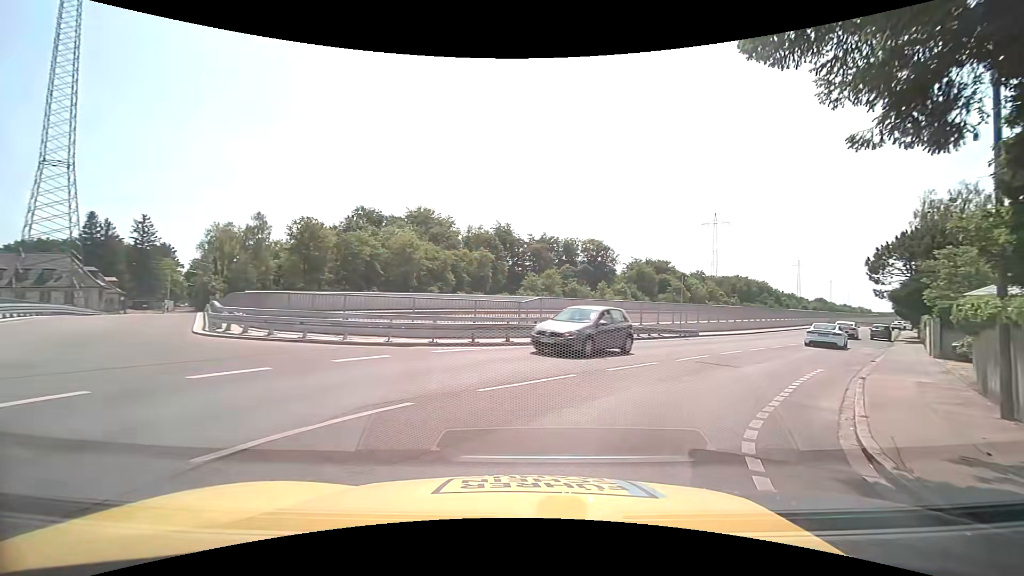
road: residential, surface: asphalt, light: Day
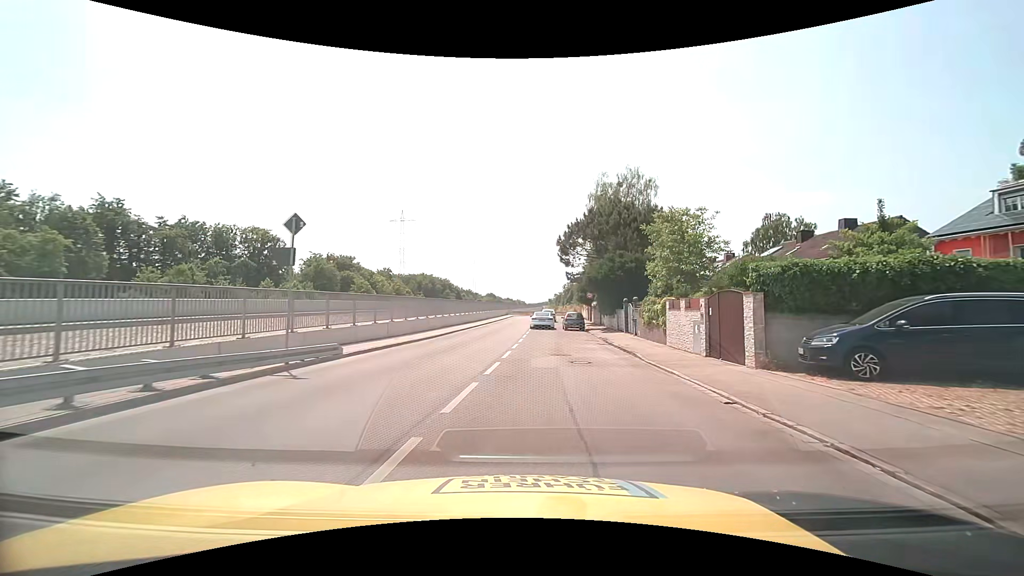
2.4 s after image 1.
(+6.3, +16.7) m; +36°
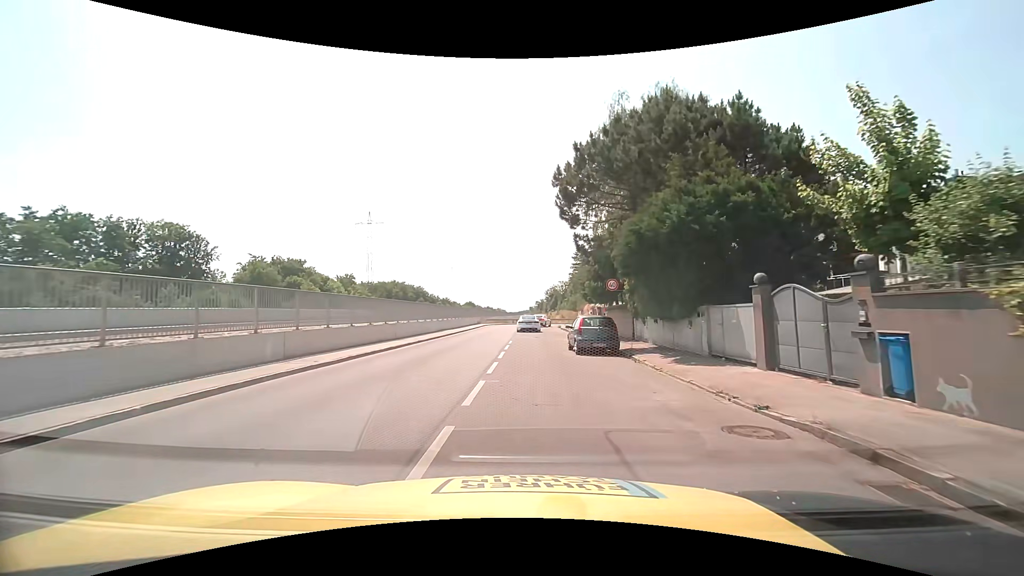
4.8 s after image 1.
(+0.5, +21.7) m; +1°
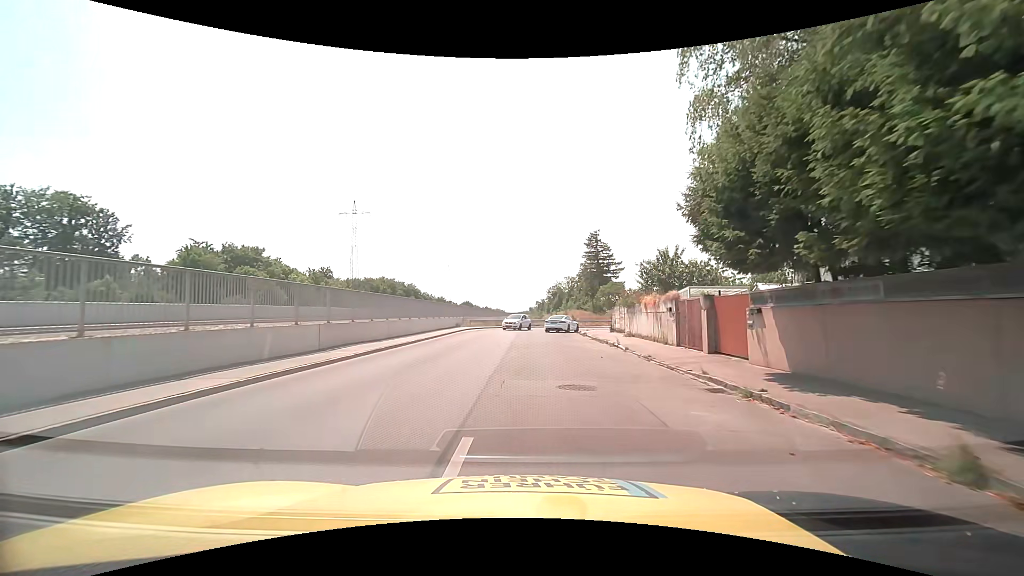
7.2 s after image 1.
(+0.2, +23.5) m; 0°
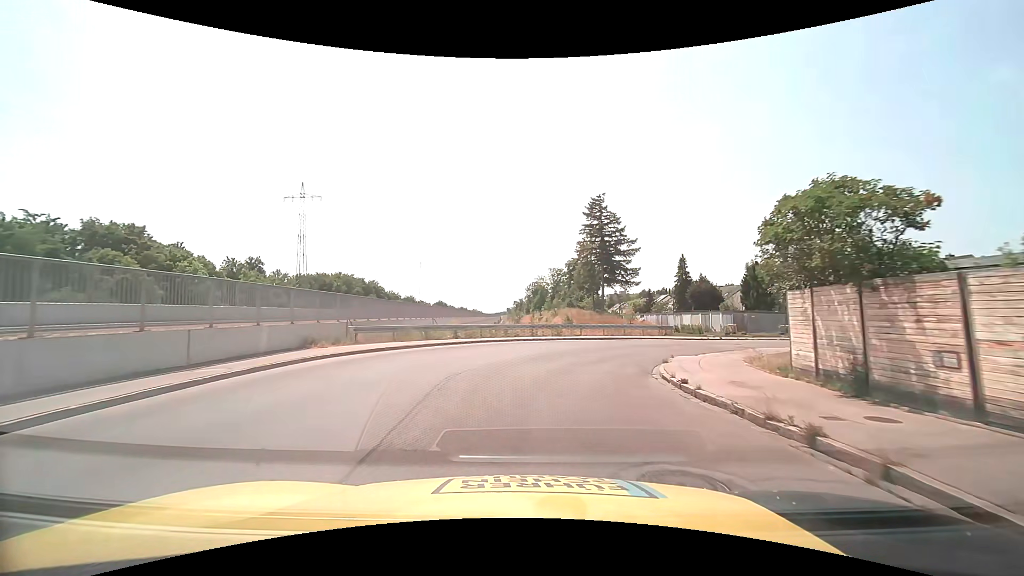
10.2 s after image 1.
(+0.9, +29.7) m; +2°
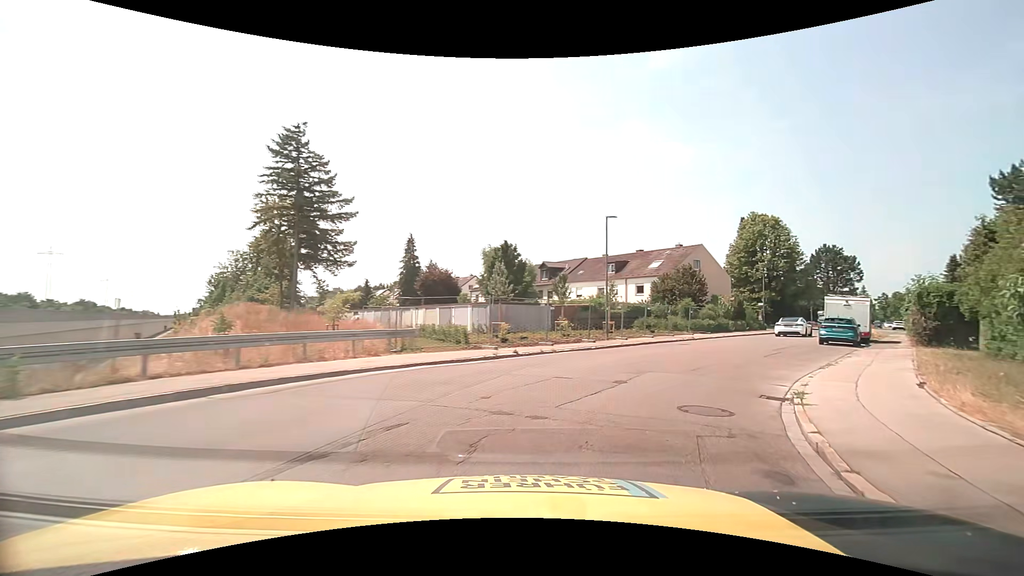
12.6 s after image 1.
(+4.1, +21.2) m; +31°
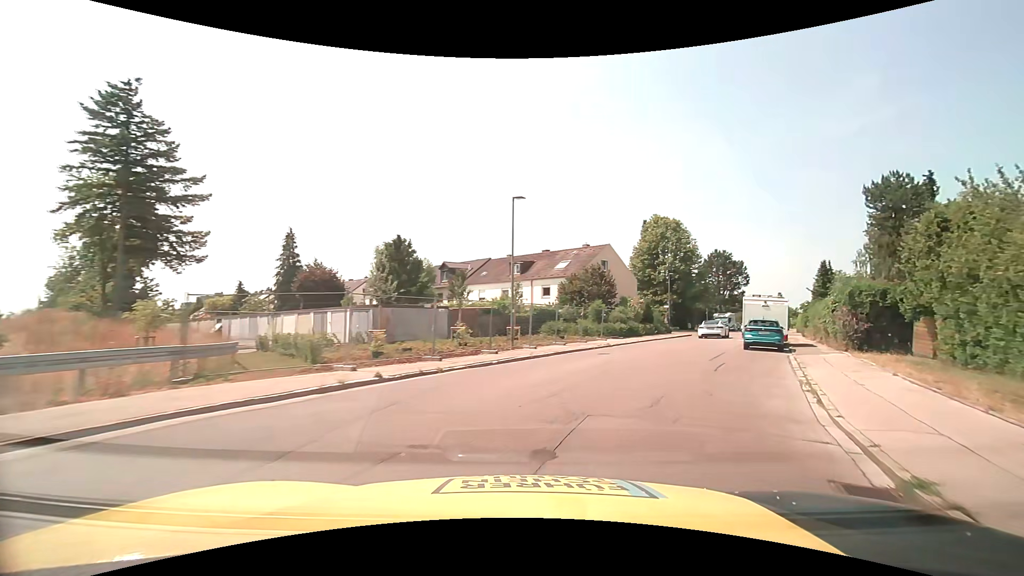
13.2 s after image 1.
(+0.5, +5.4) m; +11°
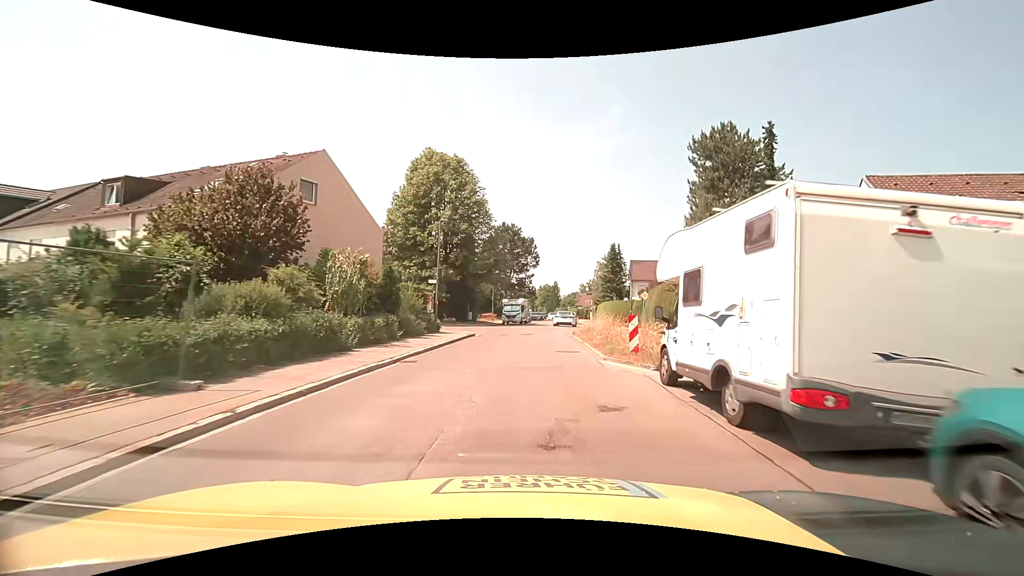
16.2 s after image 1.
(+7.7, +25.8) m; +25°
(0, +10) (+1, +20) (+1, +30) (+3, +40) (+5, +50) (+5, +60) (+7, +70) (+8, +79) (+9, +89) (+10, +99) m
